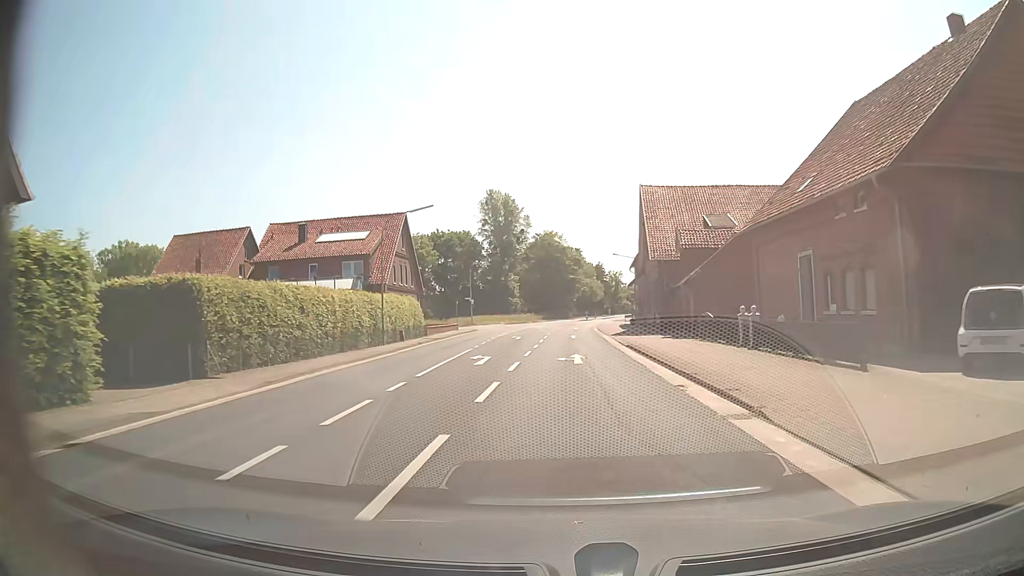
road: secondary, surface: asphalt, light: Day
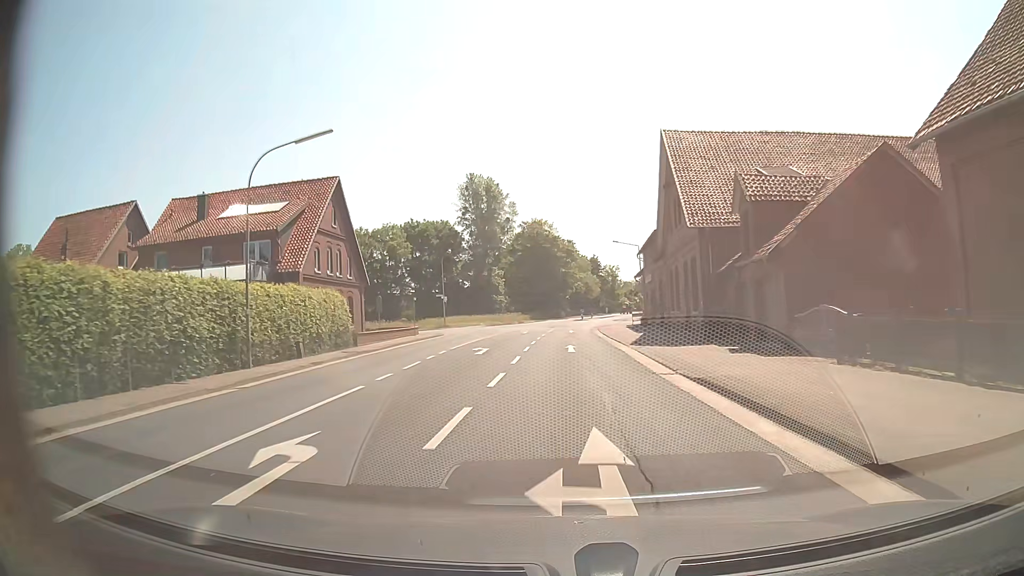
(+0.1, +15.8) m; +1°
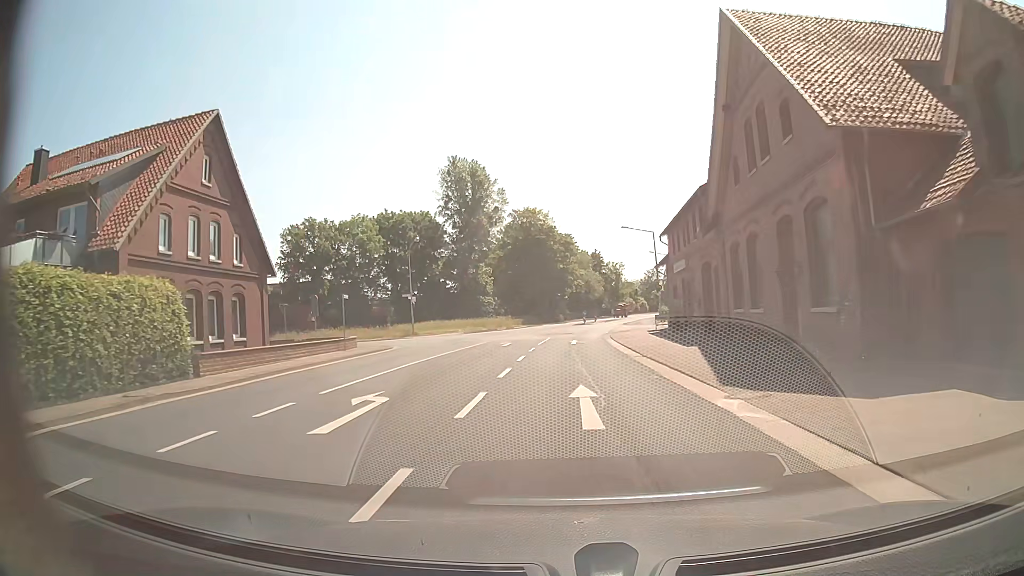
(0.0, +15.9) m; 0°
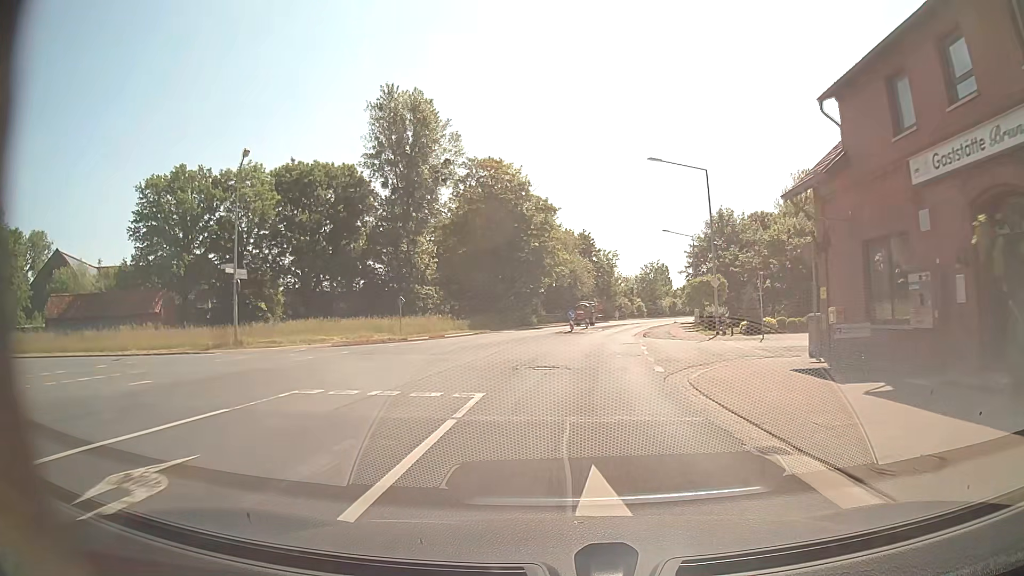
(+0.2, +31.8) m; +2°
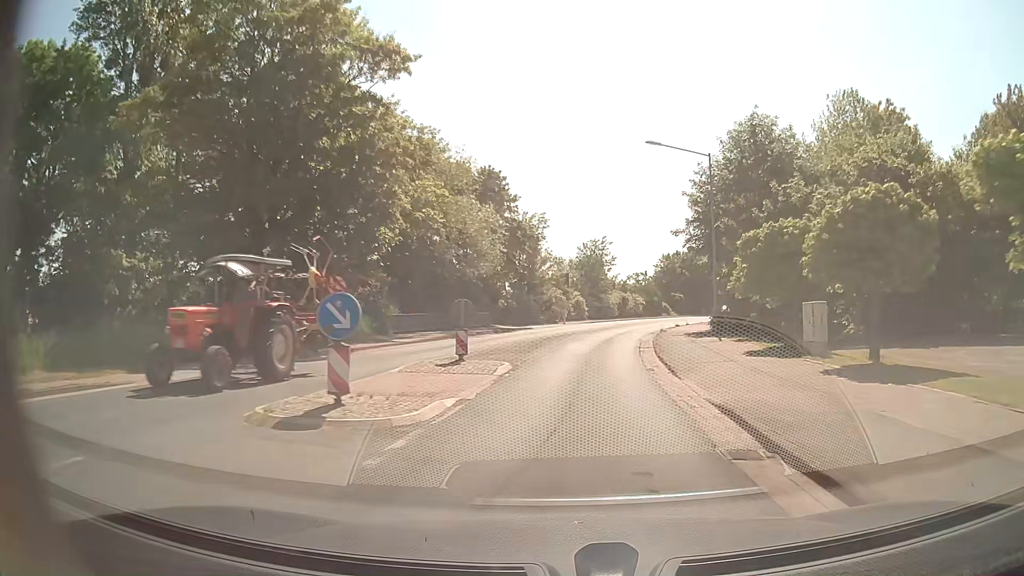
(+2.7, +38.4) m; +7°
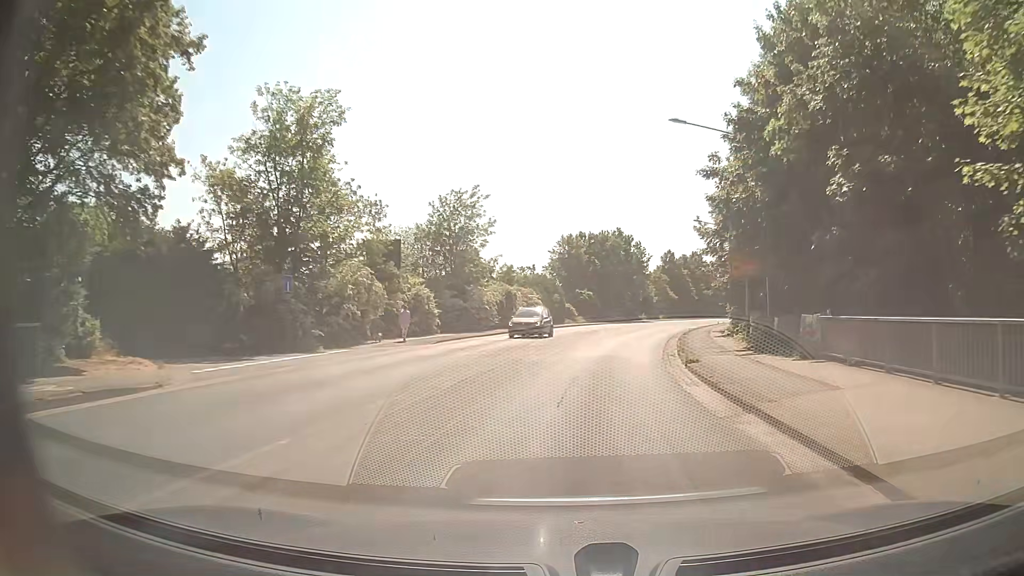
(+2.8, +37.4) m; +10°
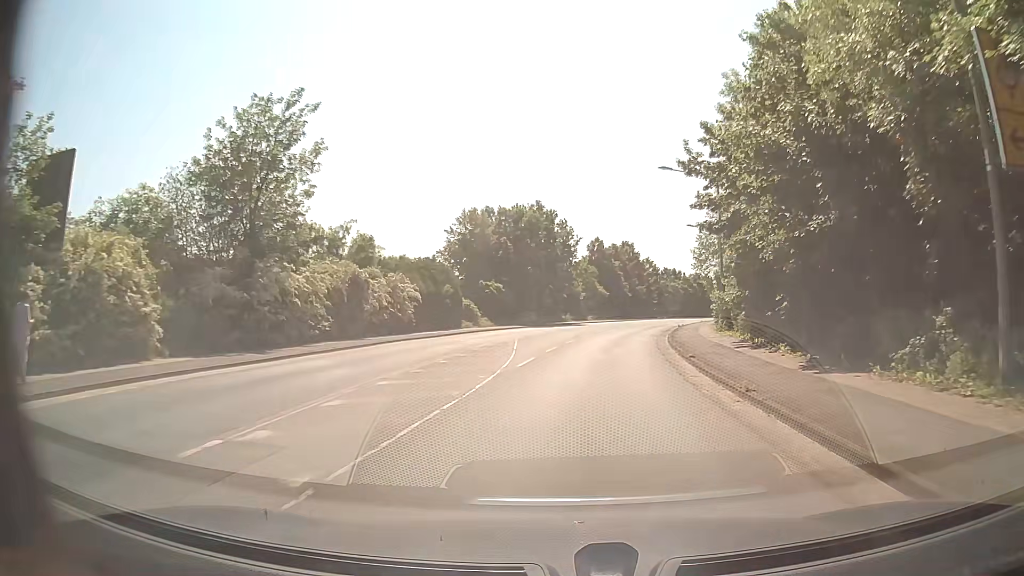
(+1.5, +22.2) m; +7°
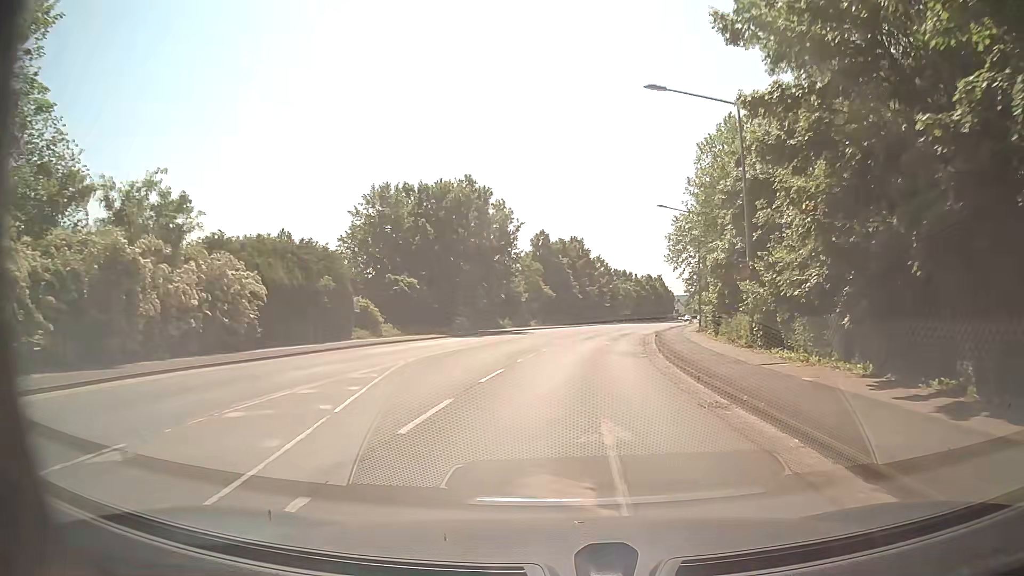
(+0.7, +15.1) m; +5°
(0, +10) (+1, +20) (+2, +30) (+3, +40) (+5, +50) (+7, +60) (+9, +69) (+11, +79) (+13, +89) (+16, +98) m
